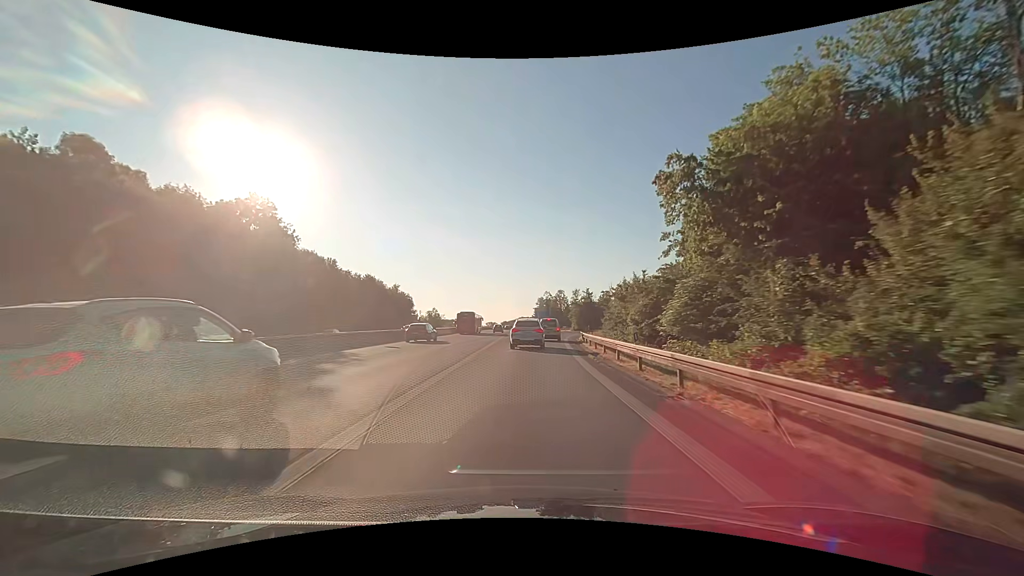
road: trunk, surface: asphalt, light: Day
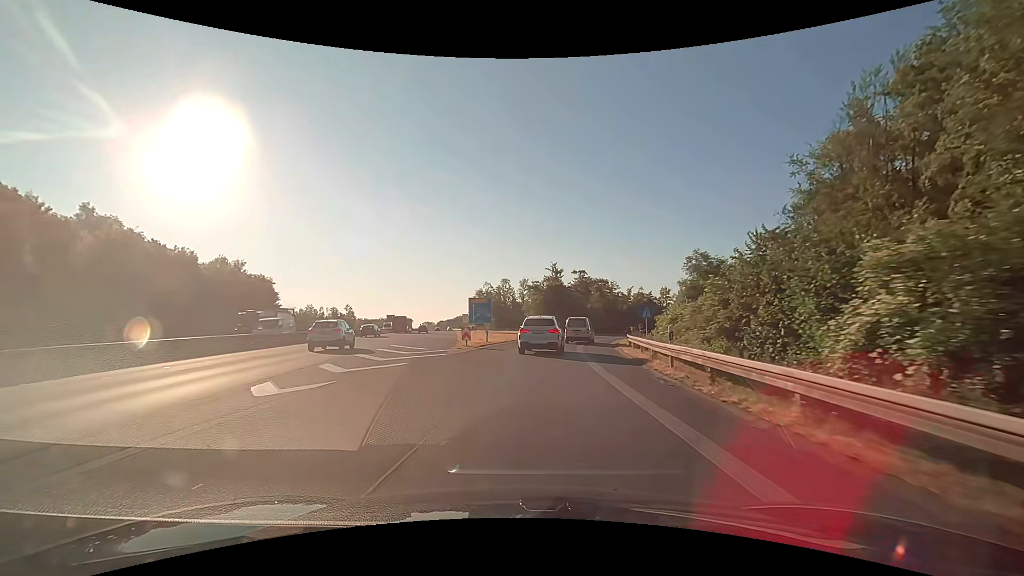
(+2.0, +51.7) m; +6°
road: motorway_link
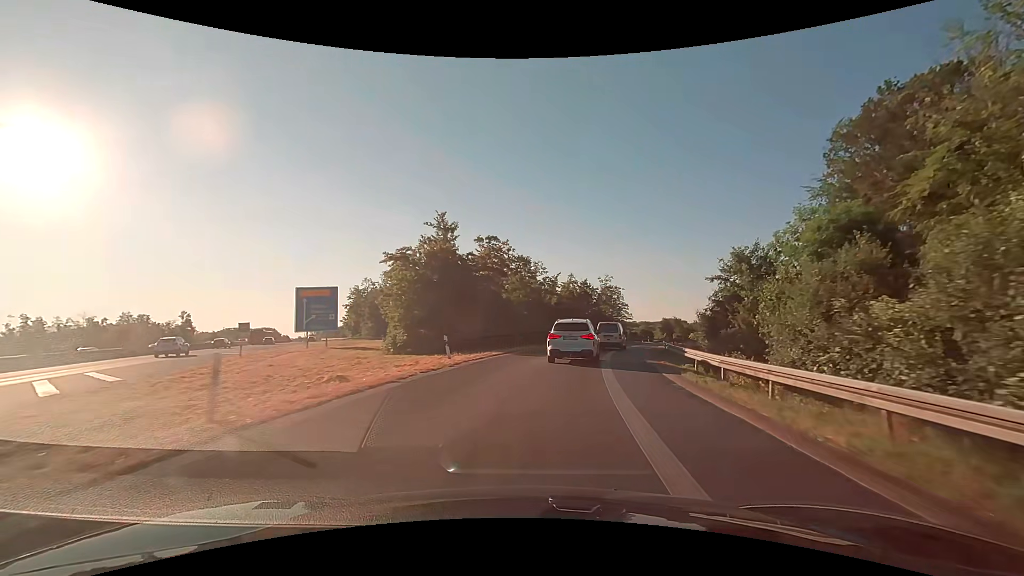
(+3.1, +36.9) m; +11°
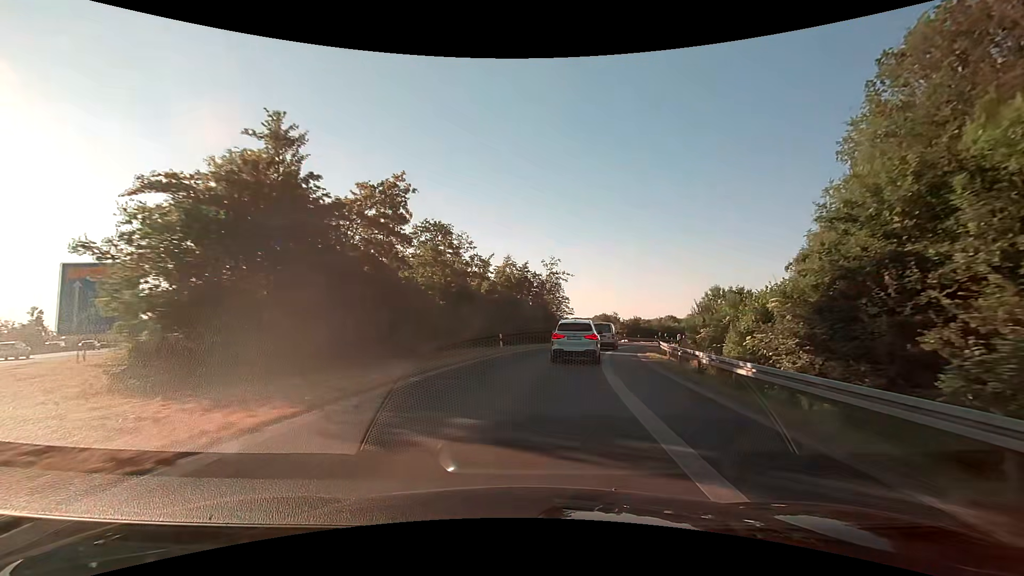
(+1.1, +18.0) m; +7°
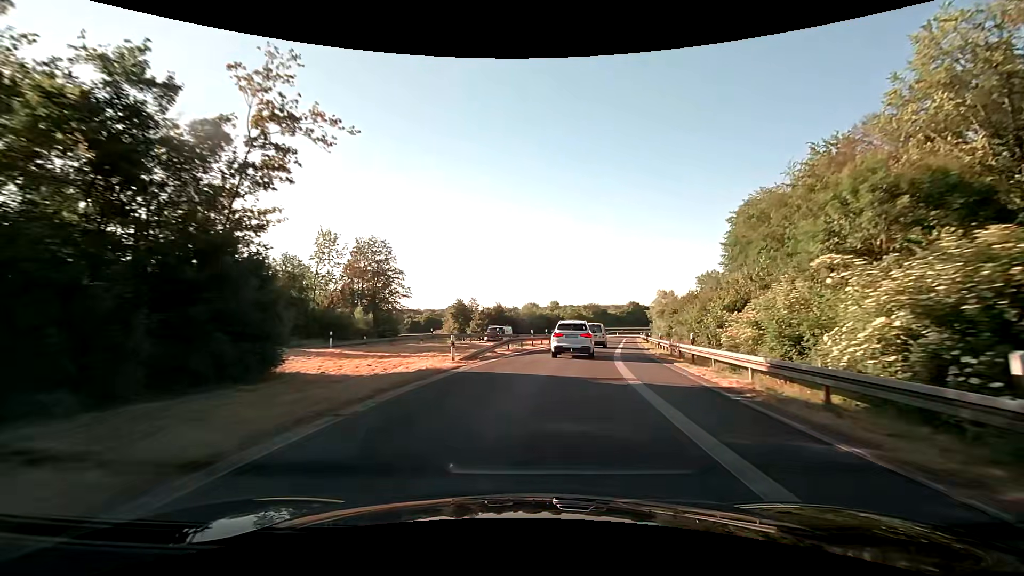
(+7.0, +44.9) m; +17°
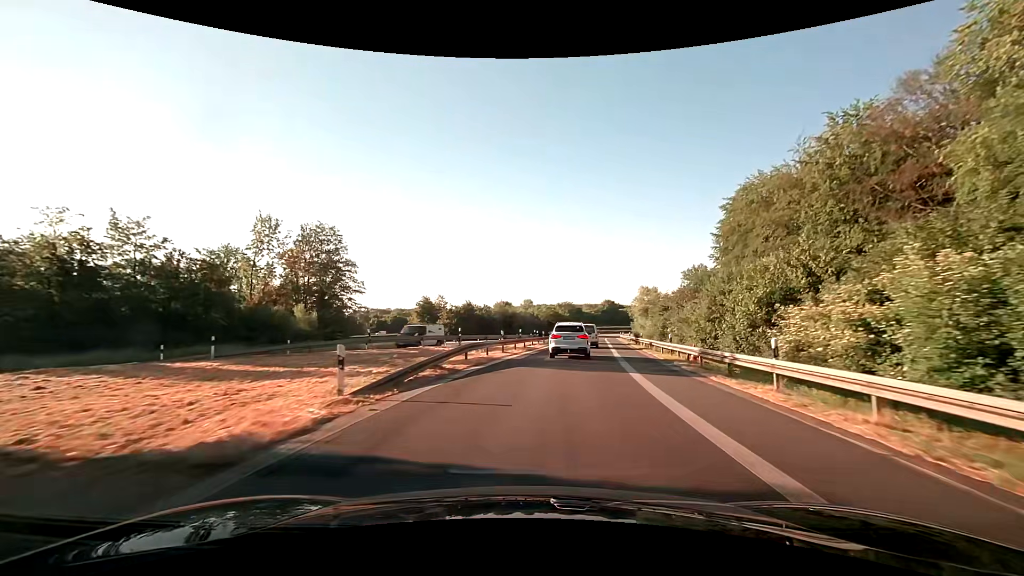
(+0.2, +9.3) m; +3°
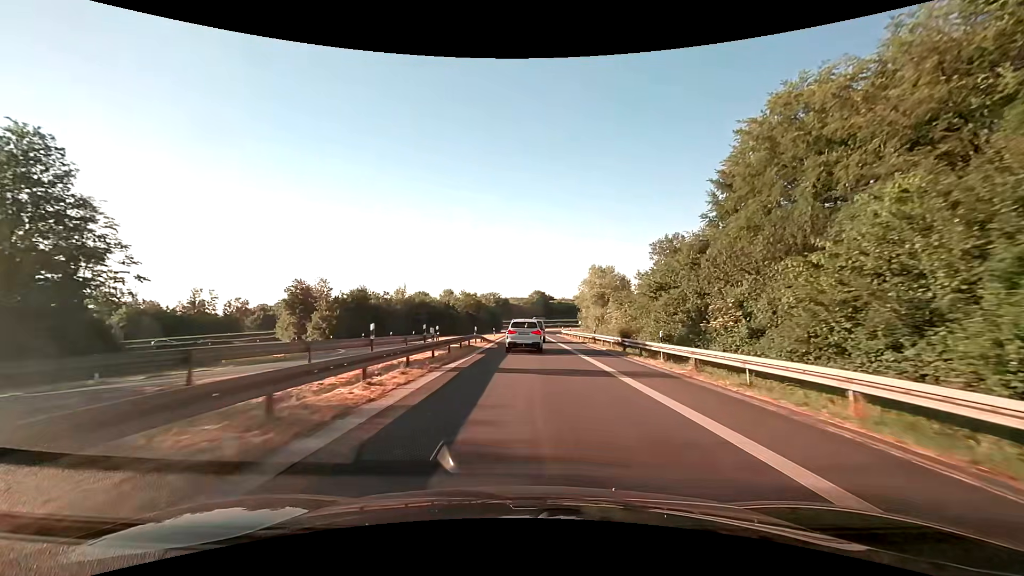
(+2.3, +28.4) m; +8°
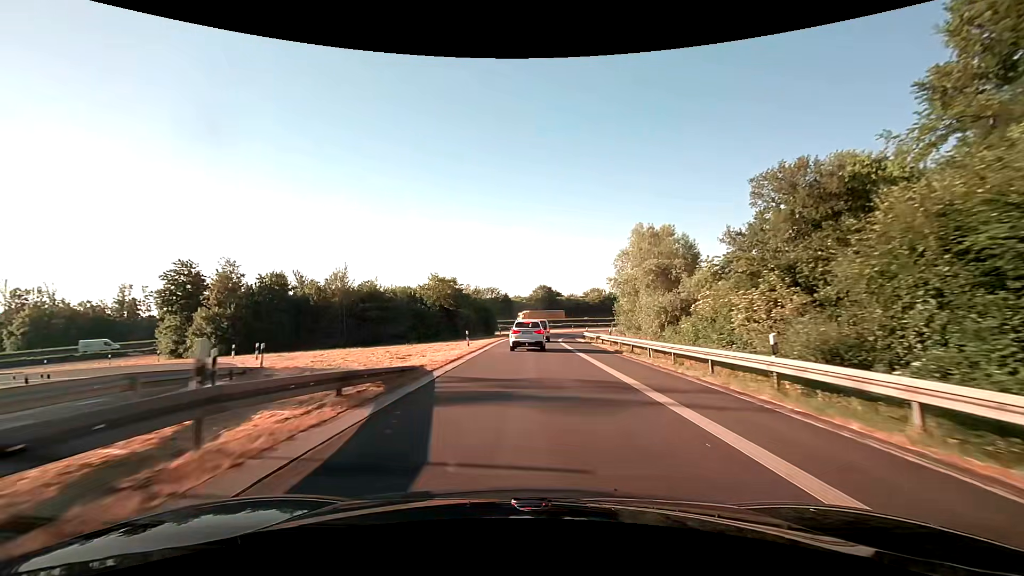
(+0.4, +29.7) m; 0°
(0, +10) (0, +20) (0, +30) (0, +40) (+1, +50) (+2, +60) (+4, +70) (+7, +79) (+10, +89) (+14, +98) m
